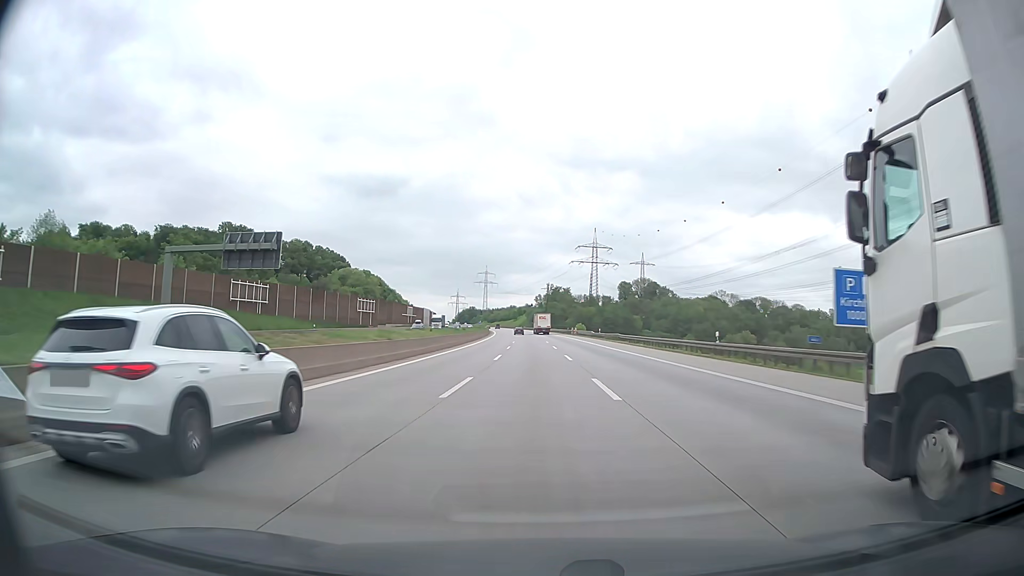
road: motorway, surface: asphalt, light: Day
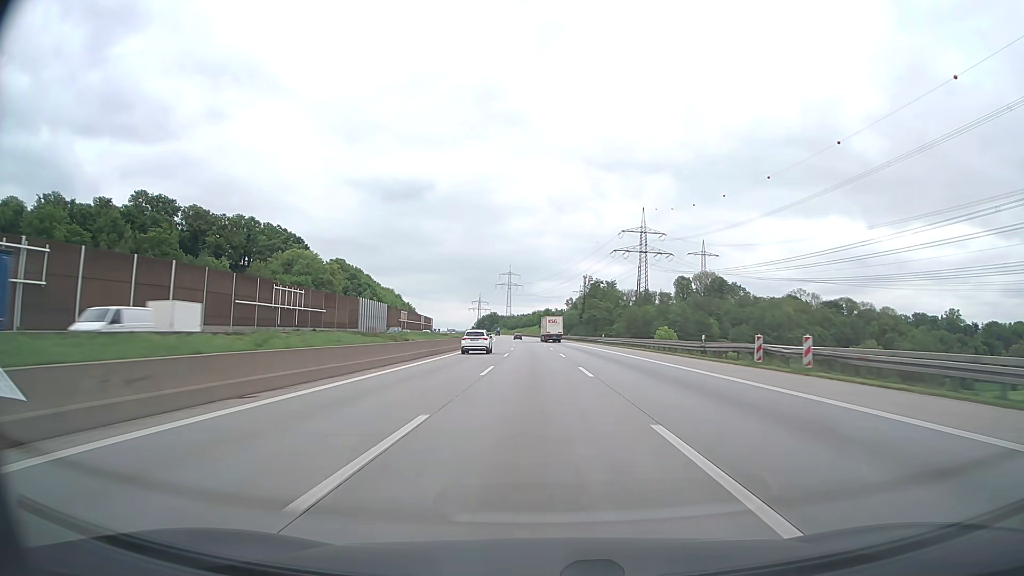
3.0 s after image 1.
(-2.2, +99.5) m; -2°
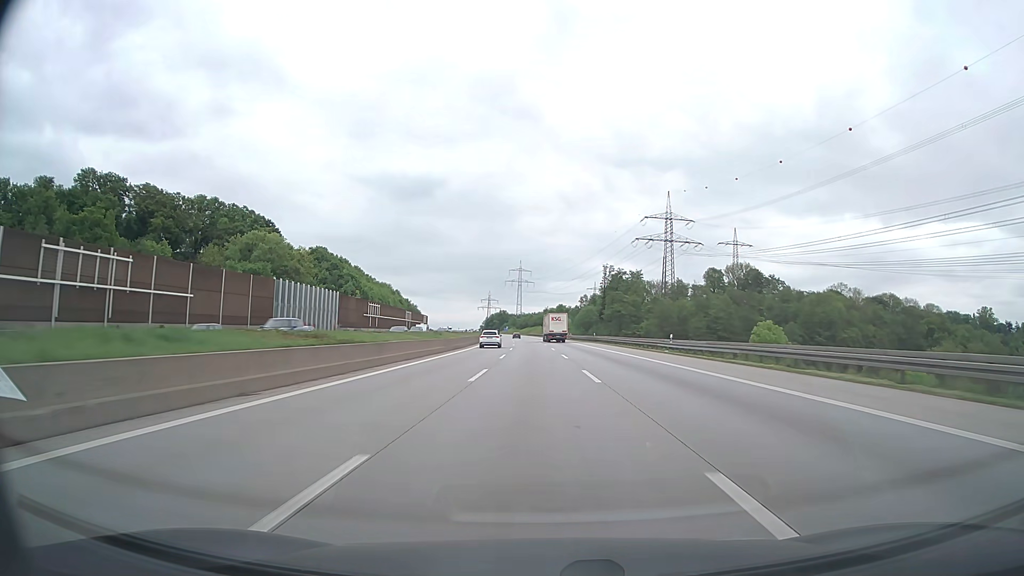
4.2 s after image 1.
(-0.3, +39.5) m; -1°
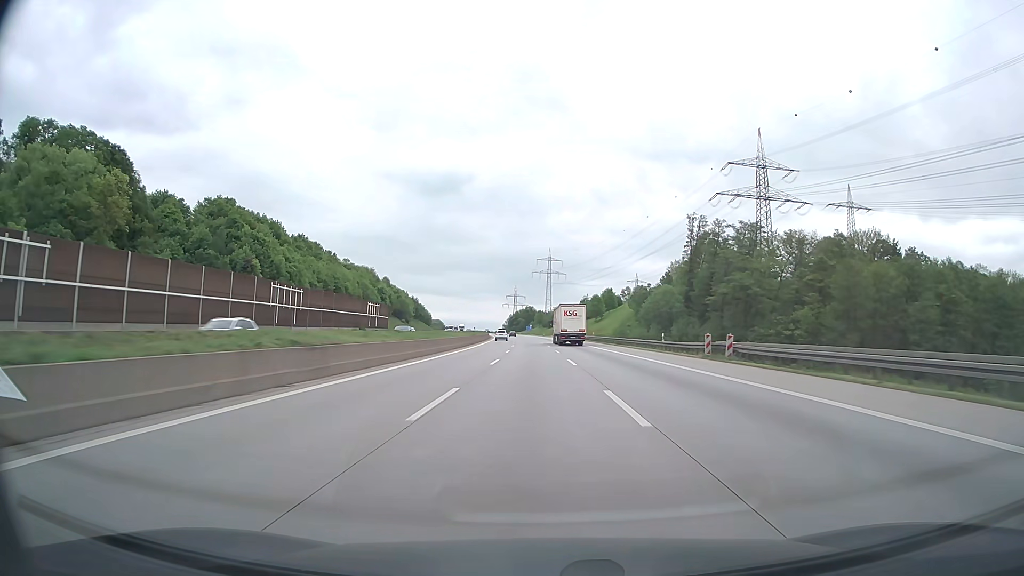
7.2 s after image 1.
(-2.1, +98.3) m; -3°
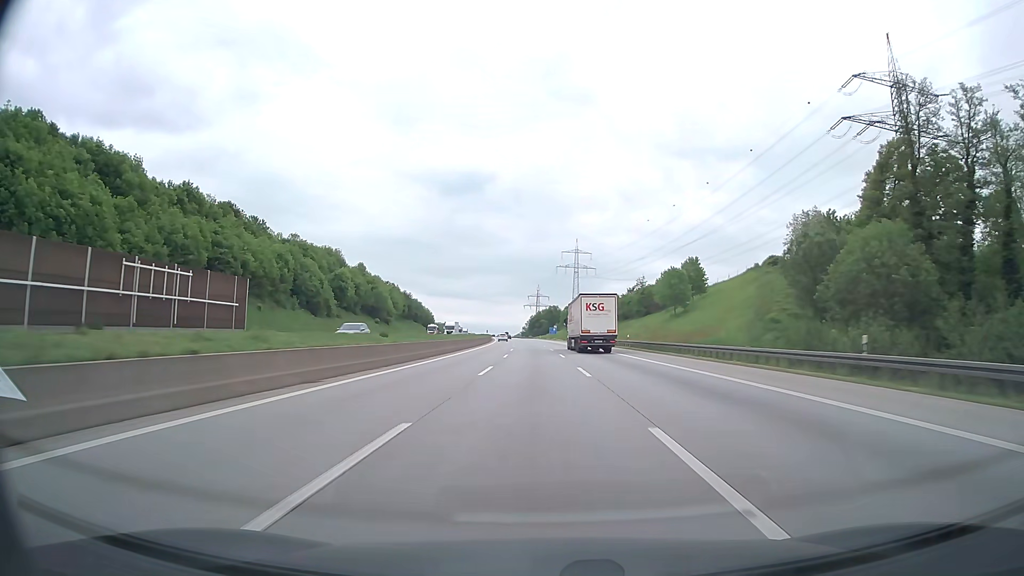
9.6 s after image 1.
(-1.4, +78.4) m; -2°
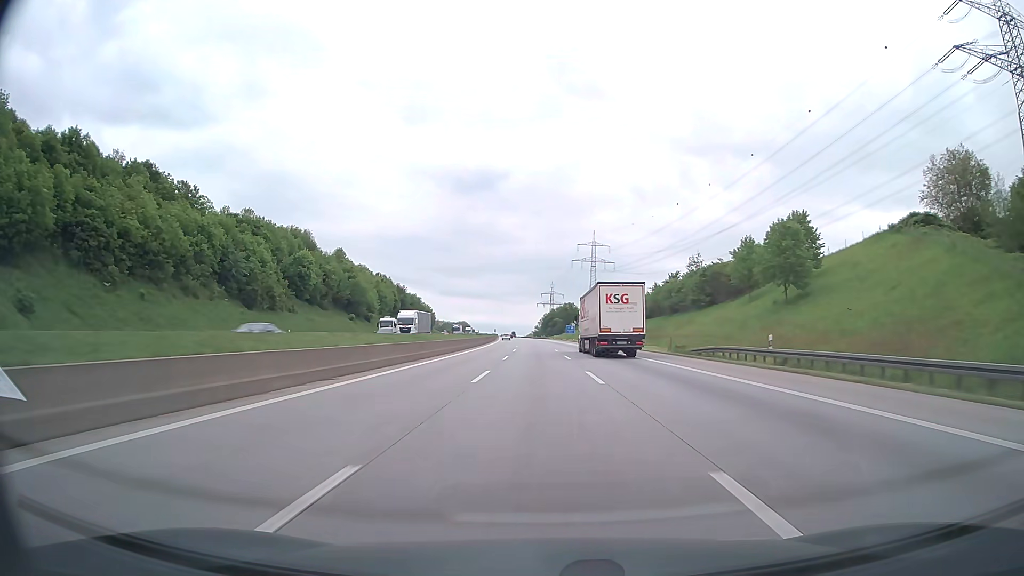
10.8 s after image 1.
(-0.4, +39.2) m; -1°
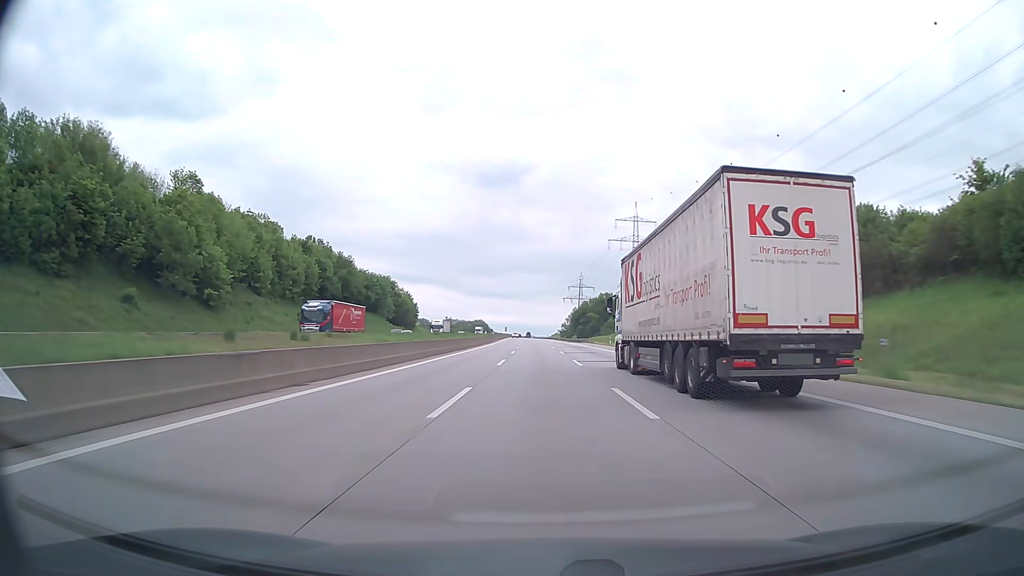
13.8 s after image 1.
(-2.0, +98.5) m; -2°
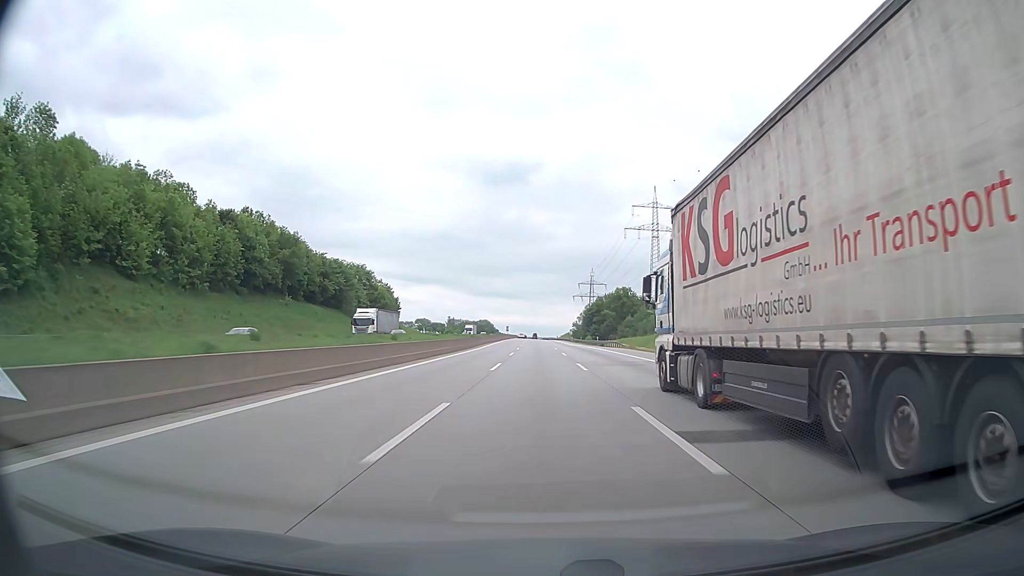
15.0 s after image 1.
(-0.2, +39.5) m; -1°
(0, +10) (0, +20) (0, +30) (0, +40) (0, +50) (-1, +60) (-1, +70) (-1, +80) (-1, +90) (-1, +100) m
